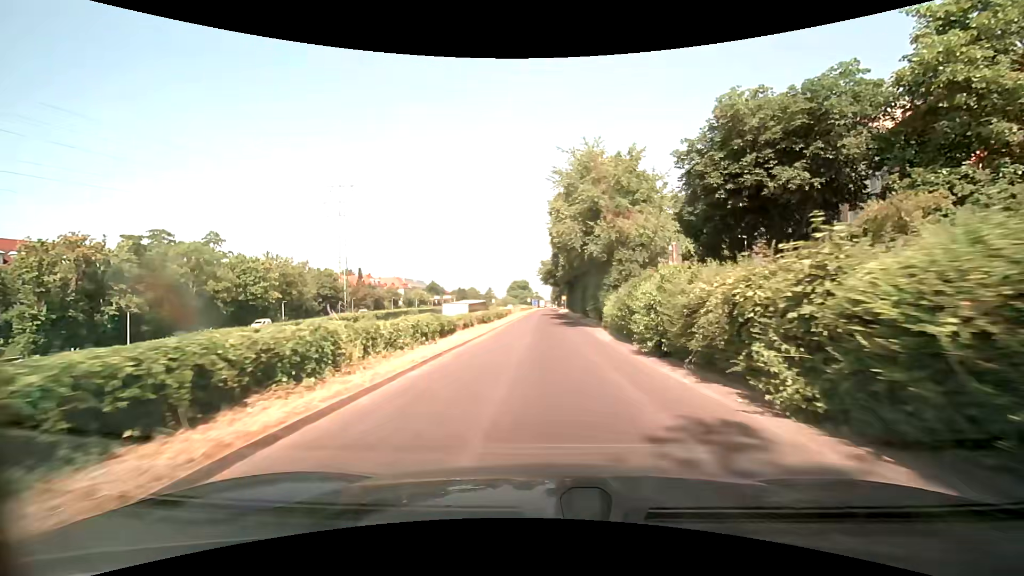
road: trunk_link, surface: asphalt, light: Day
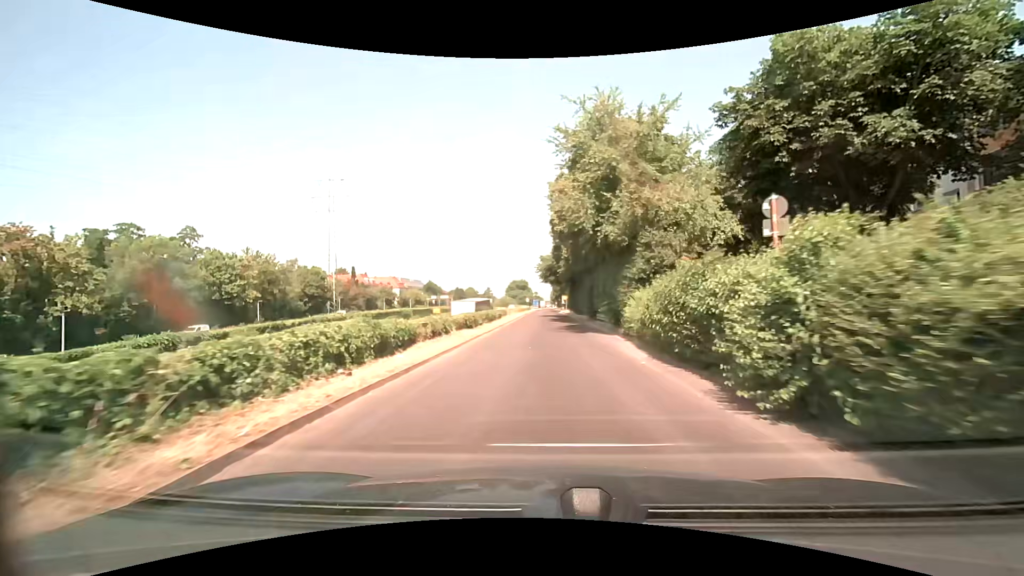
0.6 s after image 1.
(0.0, +7.0) m; 0°
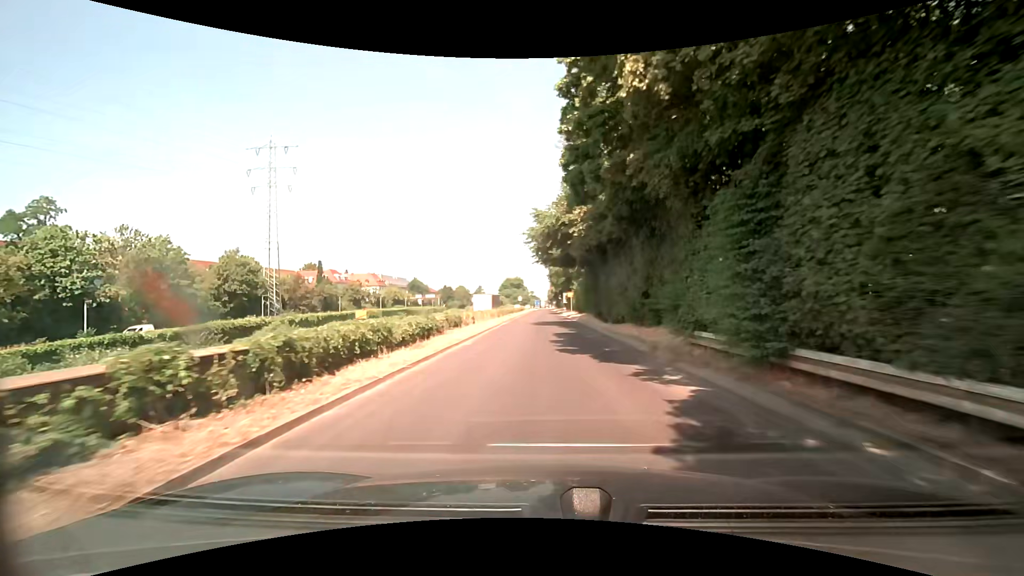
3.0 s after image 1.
(0.0, +27.9) m; 0°
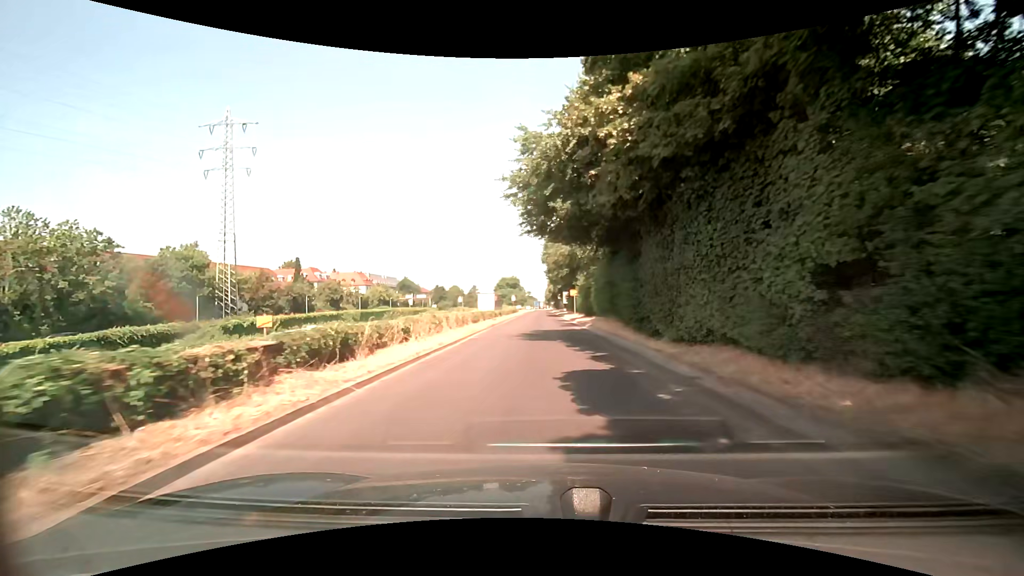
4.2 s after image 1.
(+0.1, +14.0) m; +1°
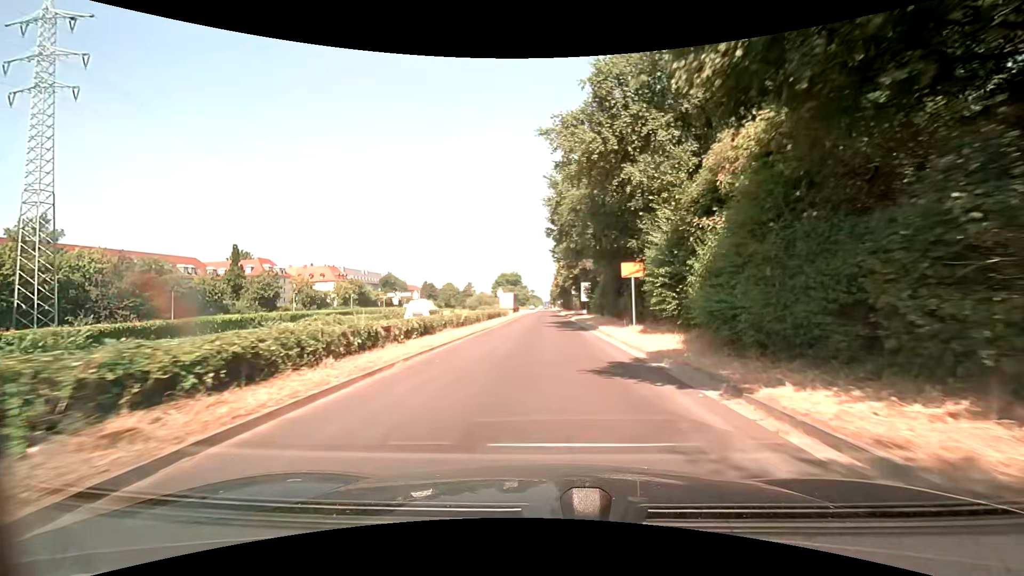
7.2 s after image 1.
(-0.2, +36.1) m; -1°
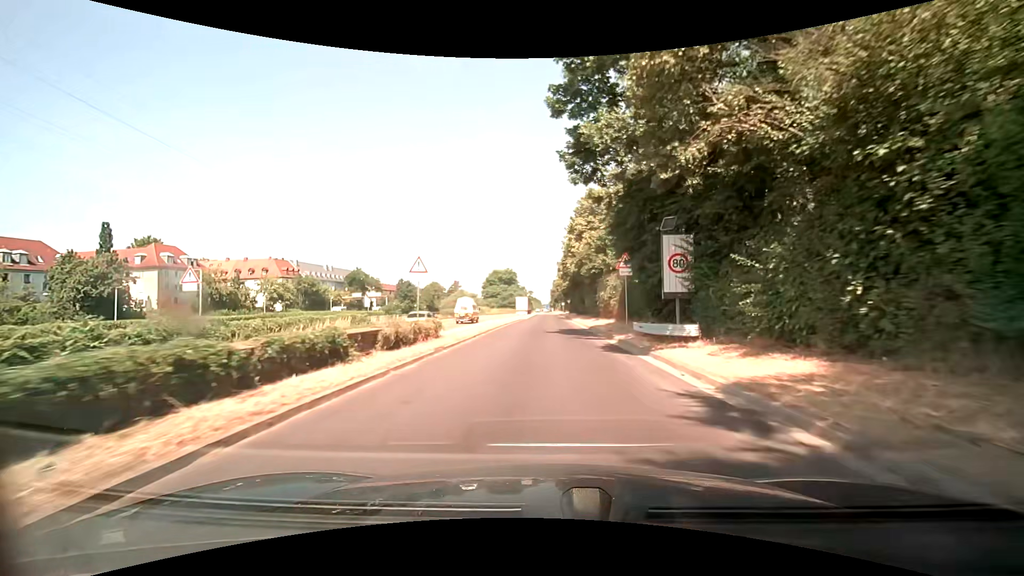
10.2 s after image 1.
(-0.2, +38.8) m; 0°
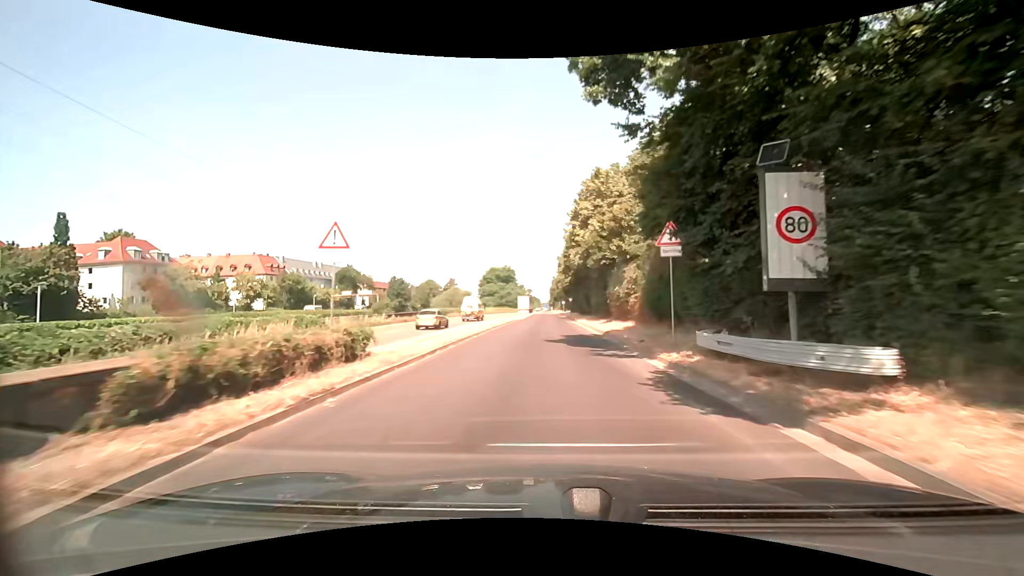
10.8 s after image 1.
(0.0, +8.4) m; 0°
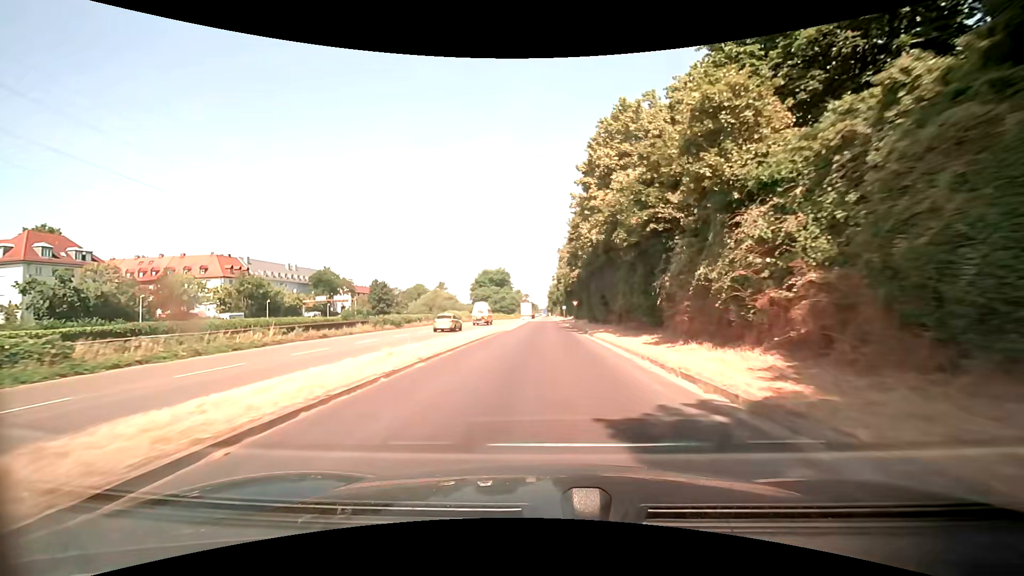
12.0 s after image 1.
(0.0, +17.8) m; +1°
